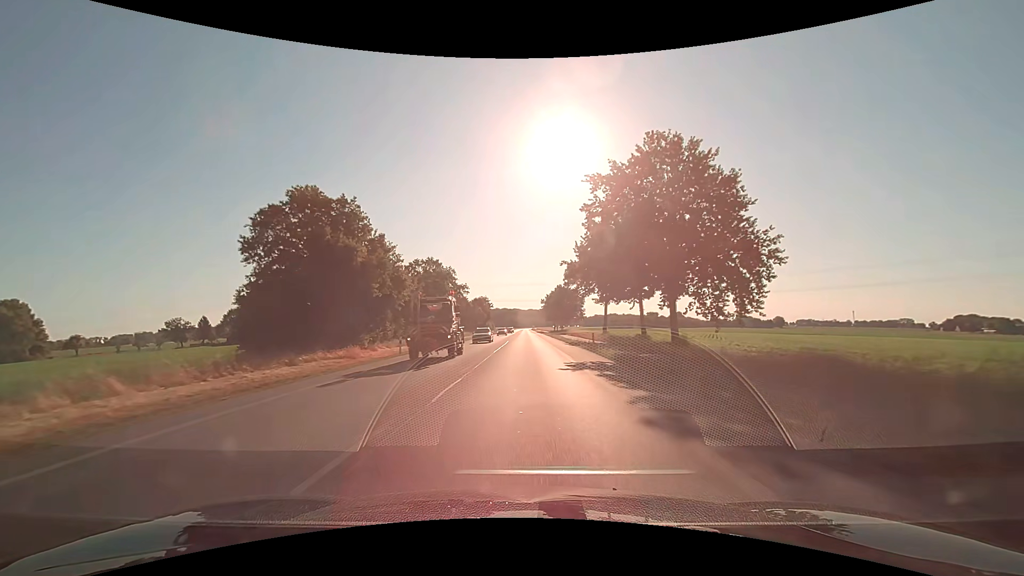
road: primary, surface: asphalt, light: Day
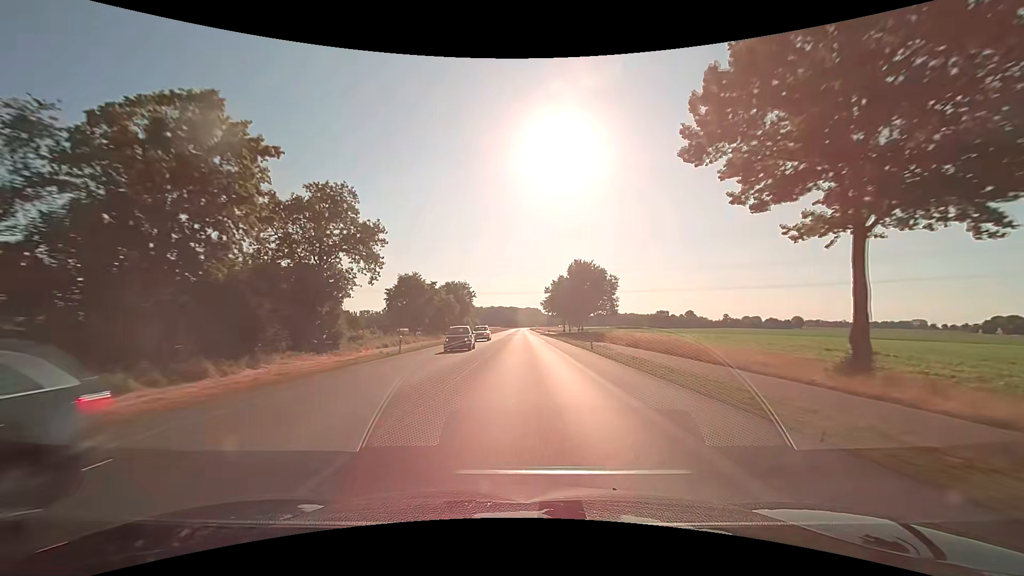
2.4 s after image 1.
(0.0, +49.5) m; 0°
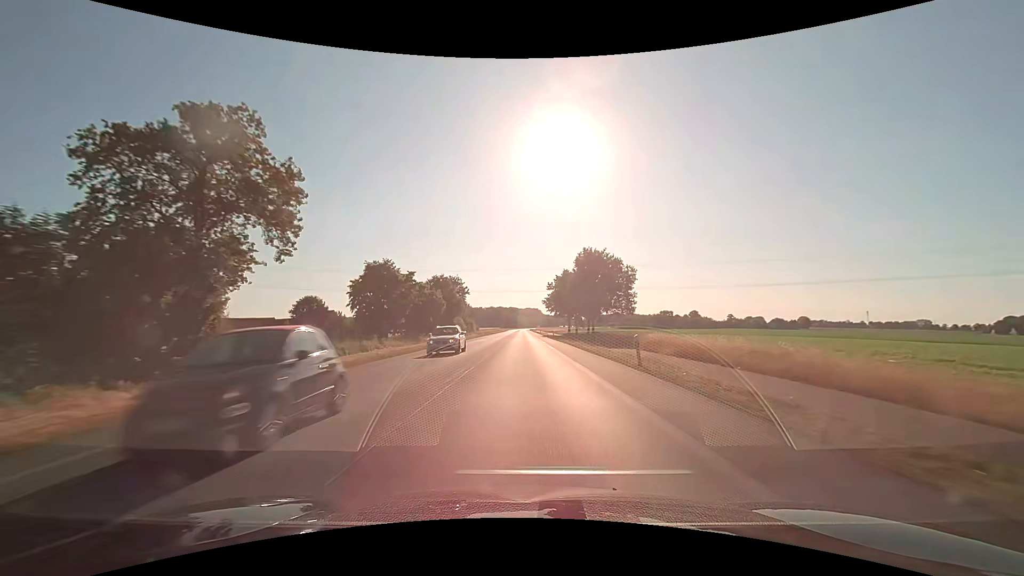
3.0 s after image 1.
(0.0, +13.1) m; 0°
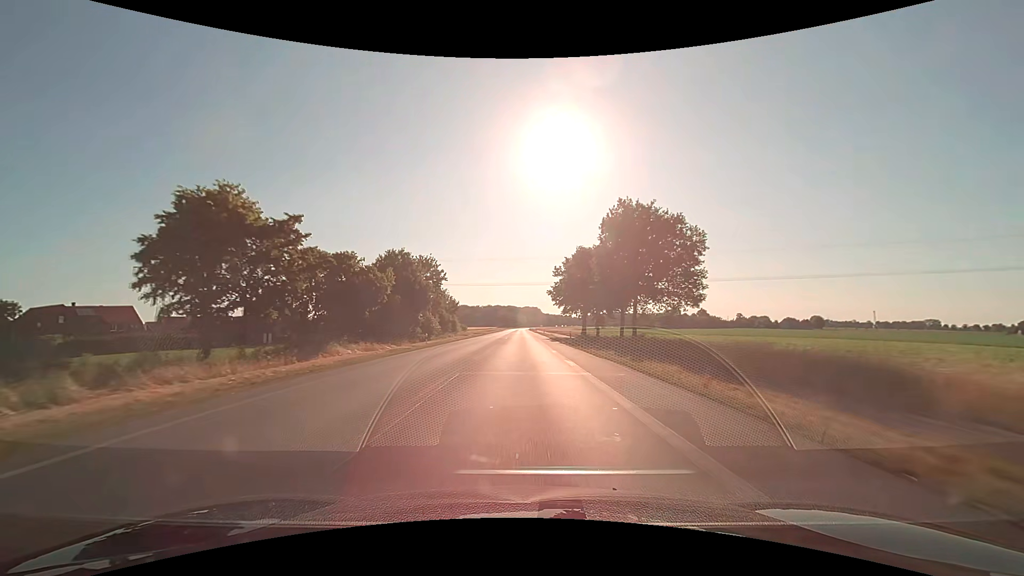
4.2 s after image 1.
(0.0, +27.0) m; 0°
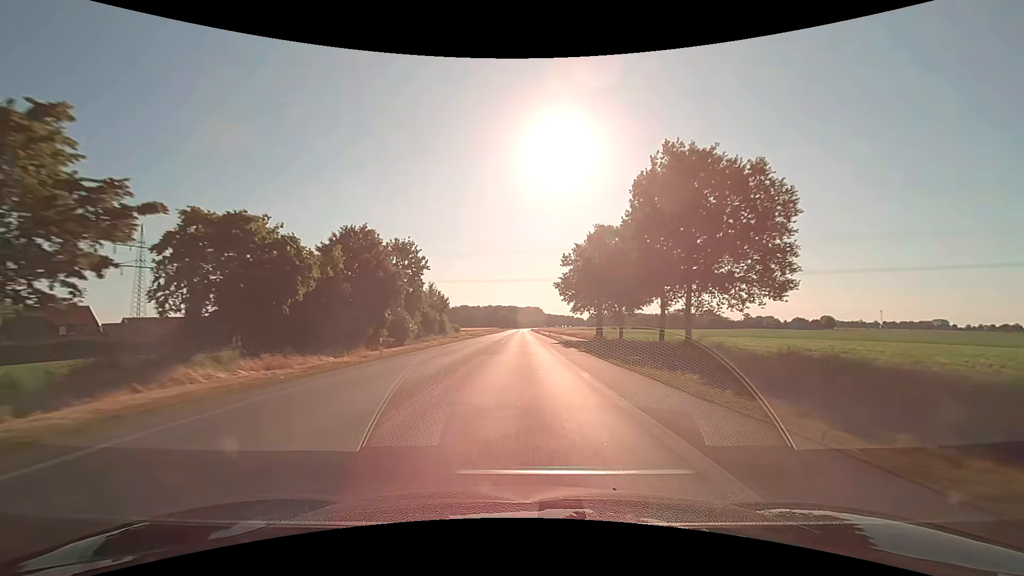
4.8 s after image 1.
(0.0, +13.9) m; 0°
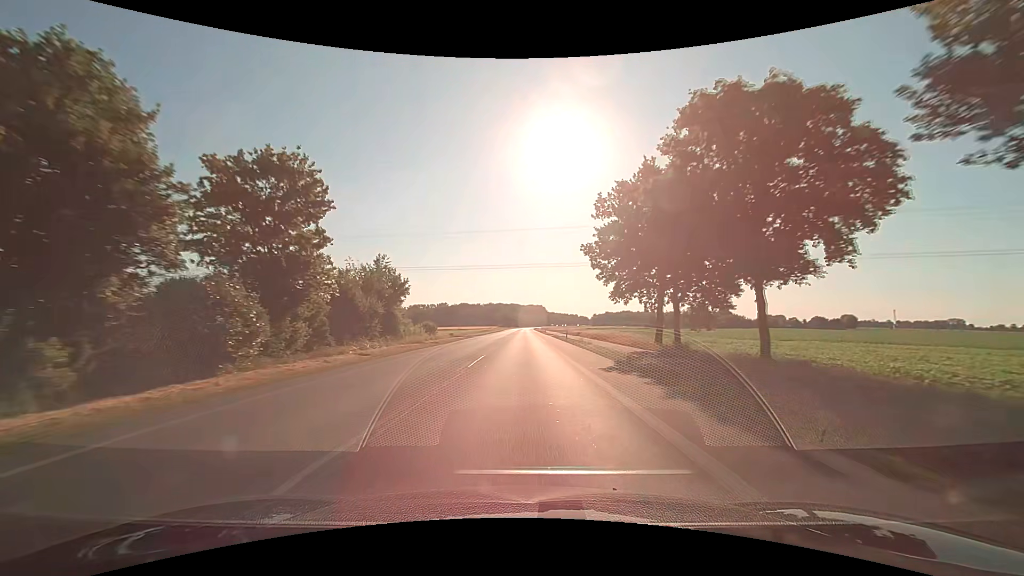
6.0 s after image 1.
(-0.1, +28.5) m; 0°
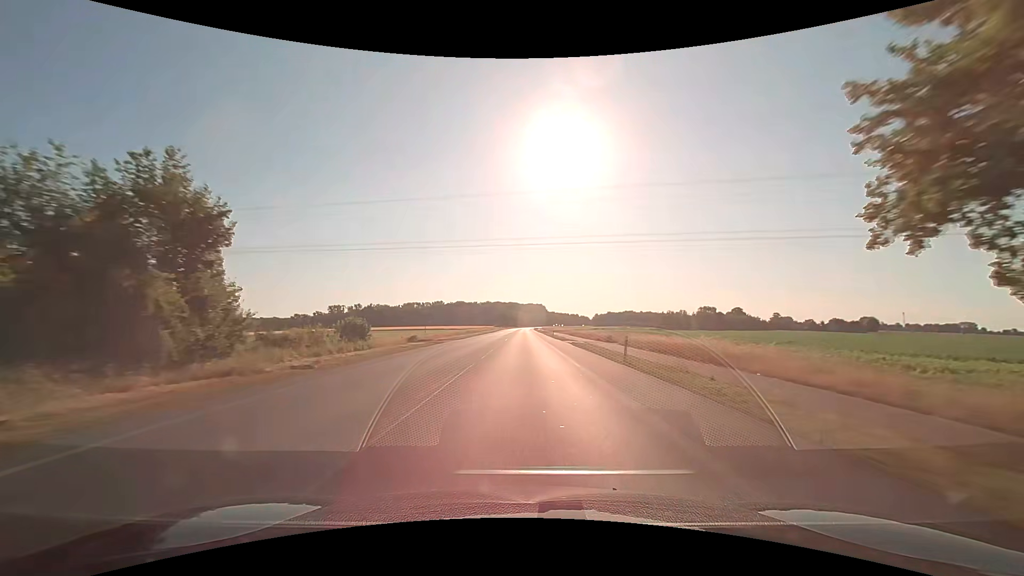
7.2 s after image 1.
(-0.1, +29.4) m; 0°
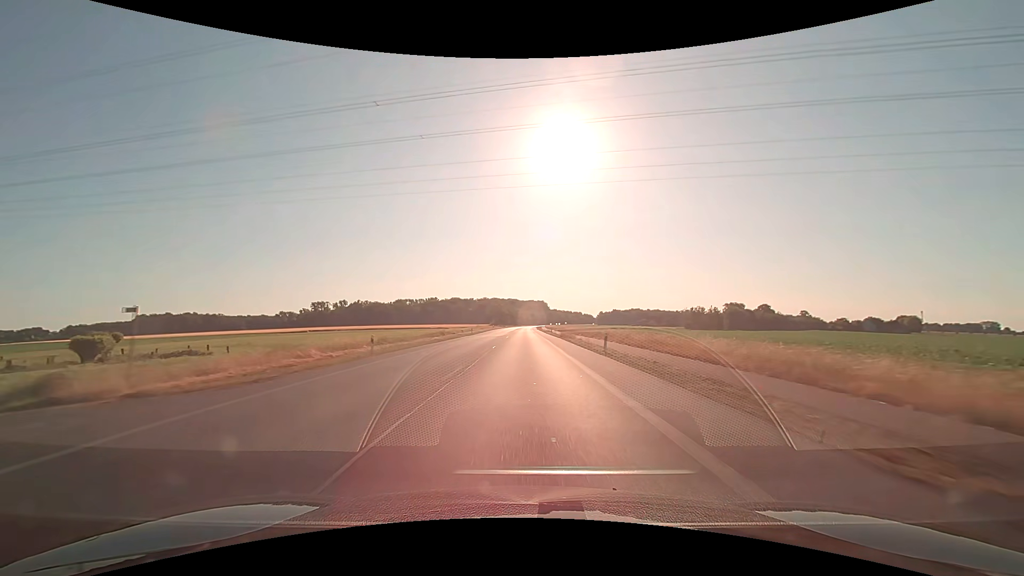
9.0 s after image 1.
(0.0, +45.4) m; 0°
(0, +10) (0, +20) (0, +30) (0, +40) (0, +50) (0, +60) (0, +70) (0, +80) (0, +90) (0, +100) m
